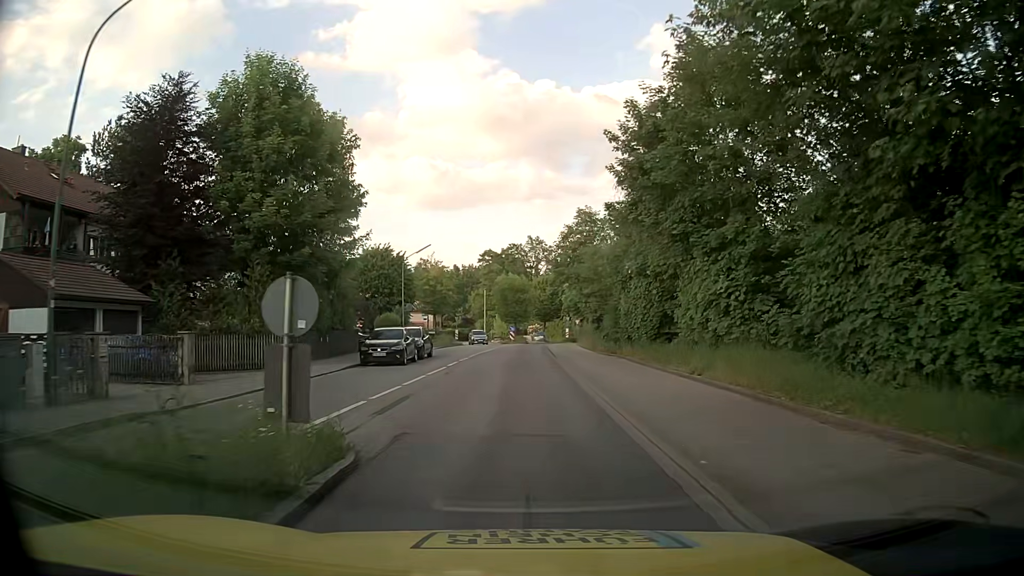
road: tertiary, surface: asphalt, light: Day
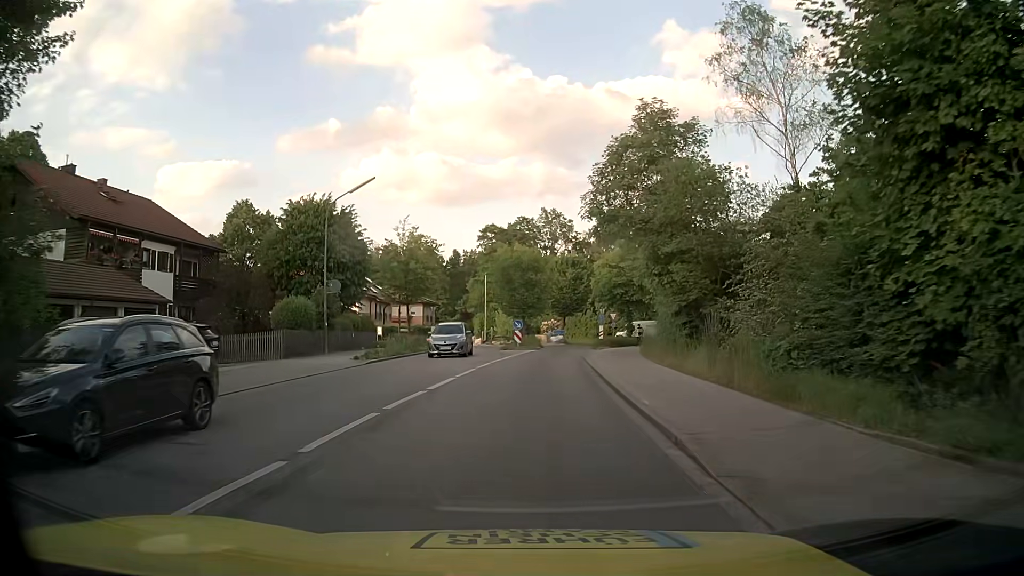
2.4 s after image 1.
(-0.5, +24.7) m; -2°
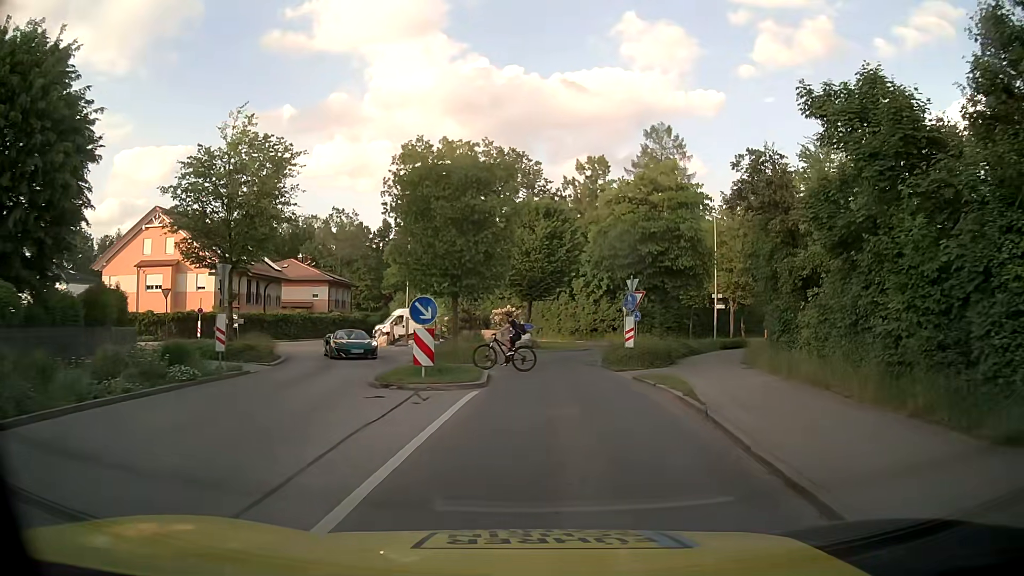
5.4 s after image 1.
(+0.3, +28.0) m; +4°
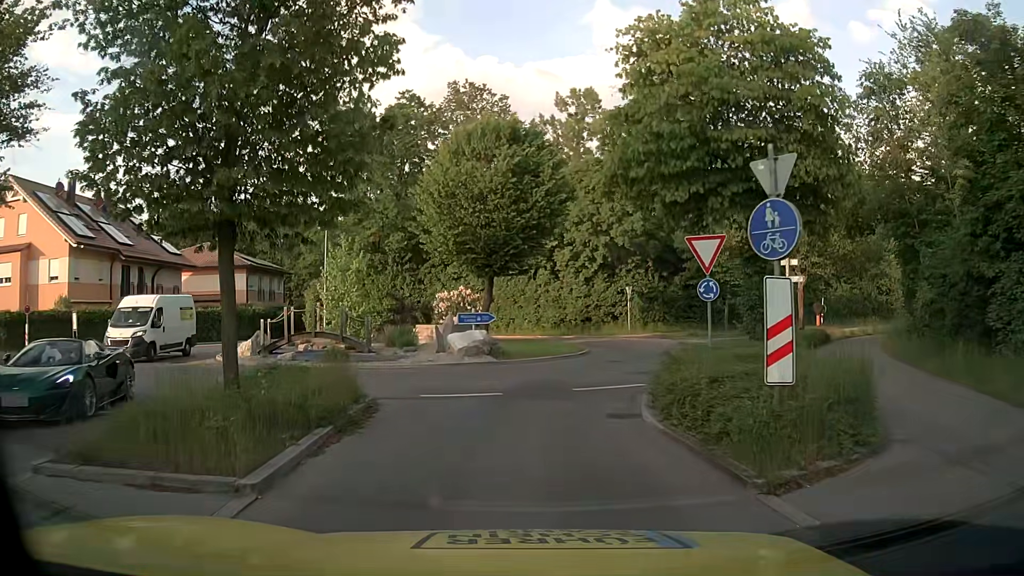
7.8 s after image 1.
(+0.7, +15.4) m; +2°
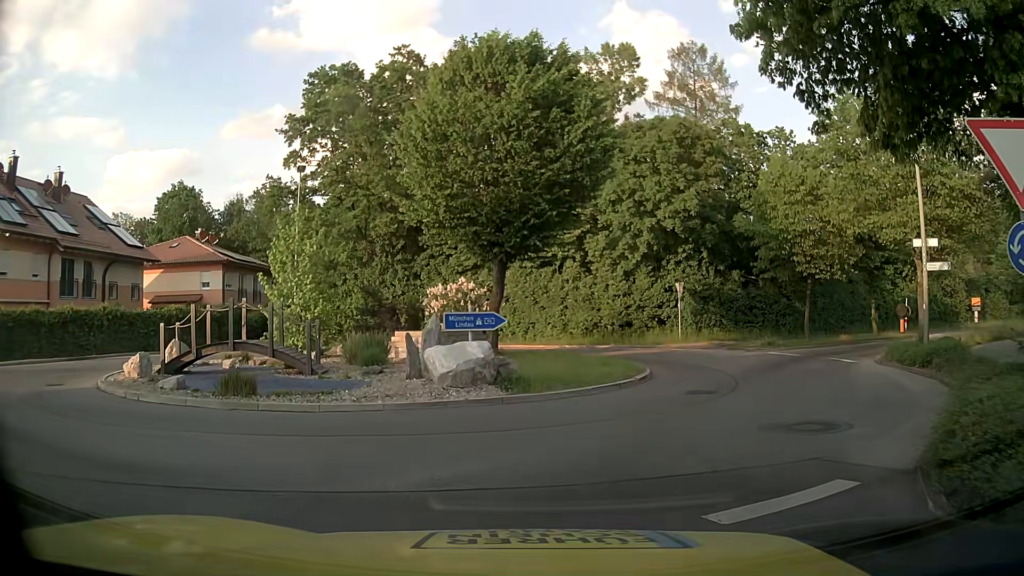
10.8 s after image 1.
(-0.3, +8.0) m; -2°
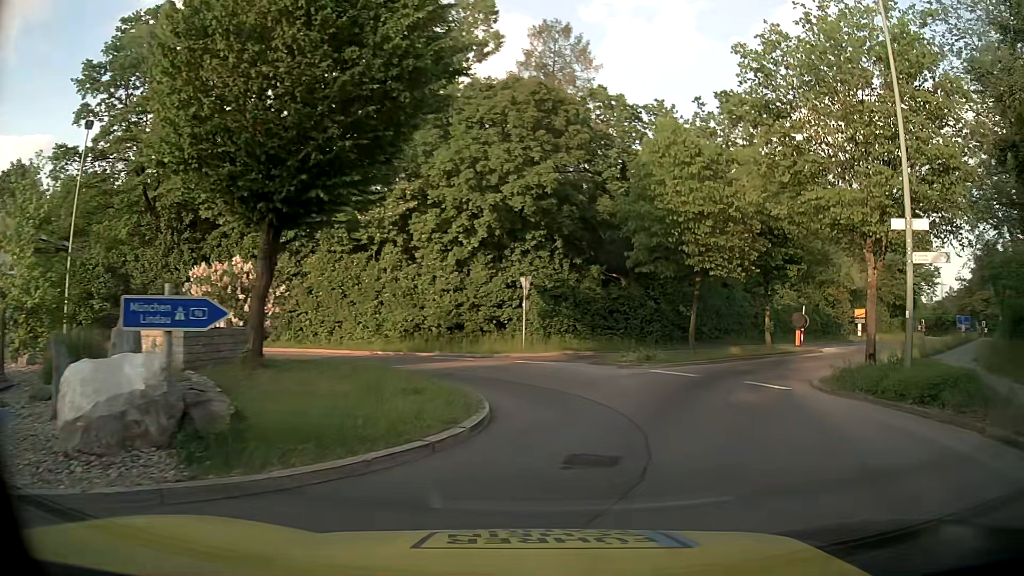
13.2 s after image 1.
(+0.6, +6.9) m; +13°
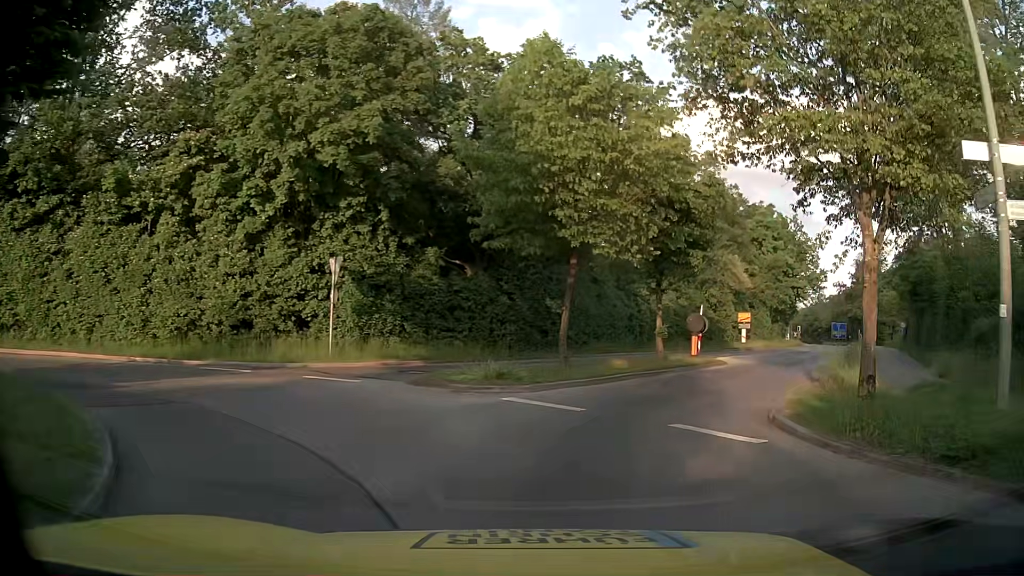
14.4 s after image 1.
(+0.9, +6.9) m; +12°
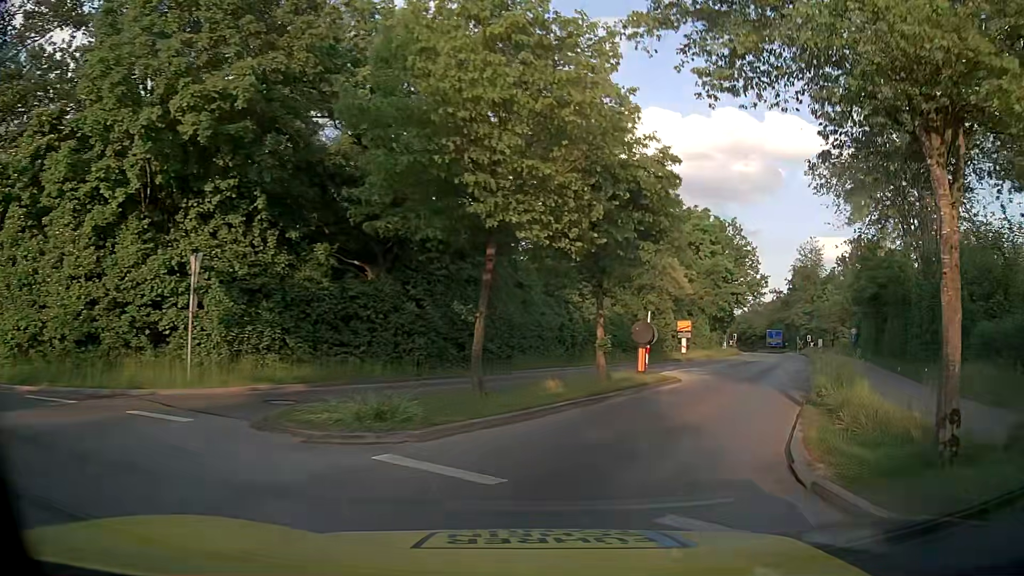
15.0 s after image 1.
(+0.4, +4.2) m; +7°
